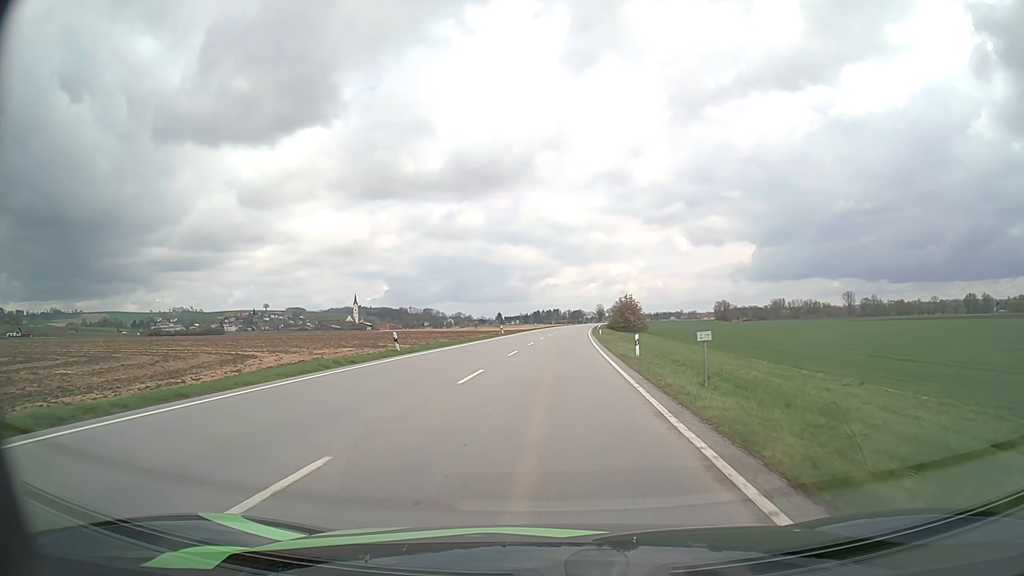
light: Day
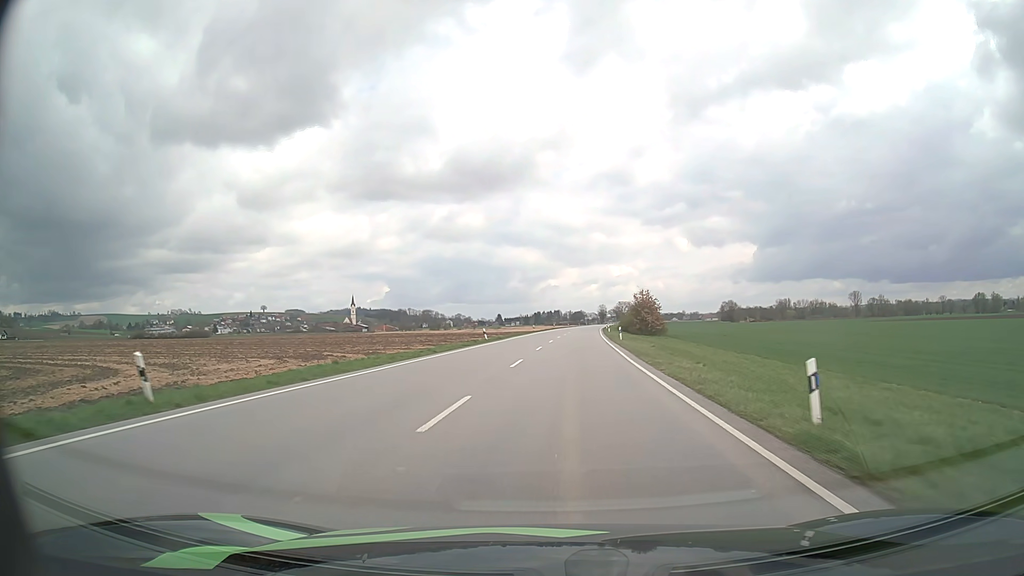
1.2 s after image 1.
(0.0, +18.9) m; 0°
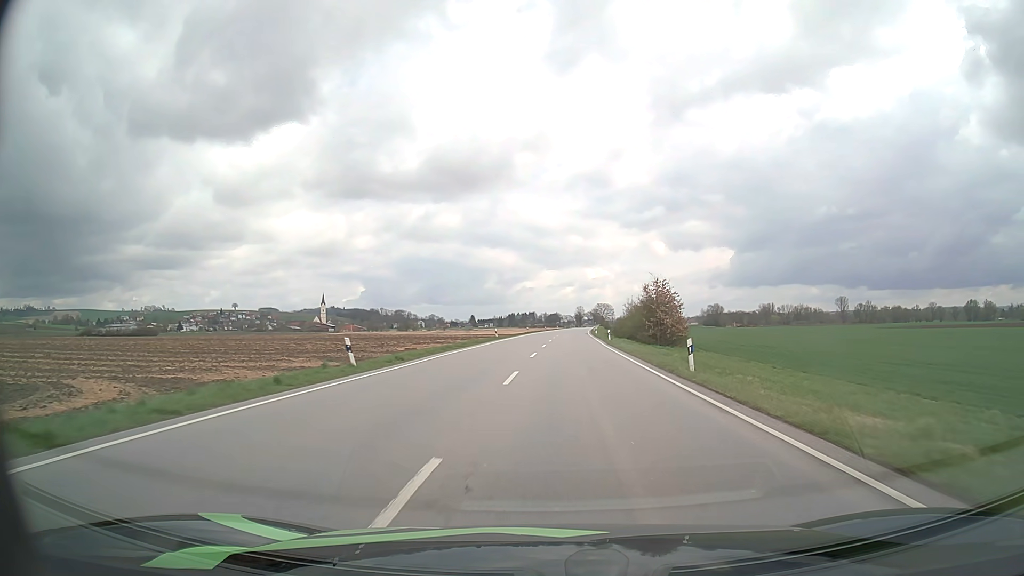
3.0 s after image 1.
(+0.3, +30.3) m; +2°
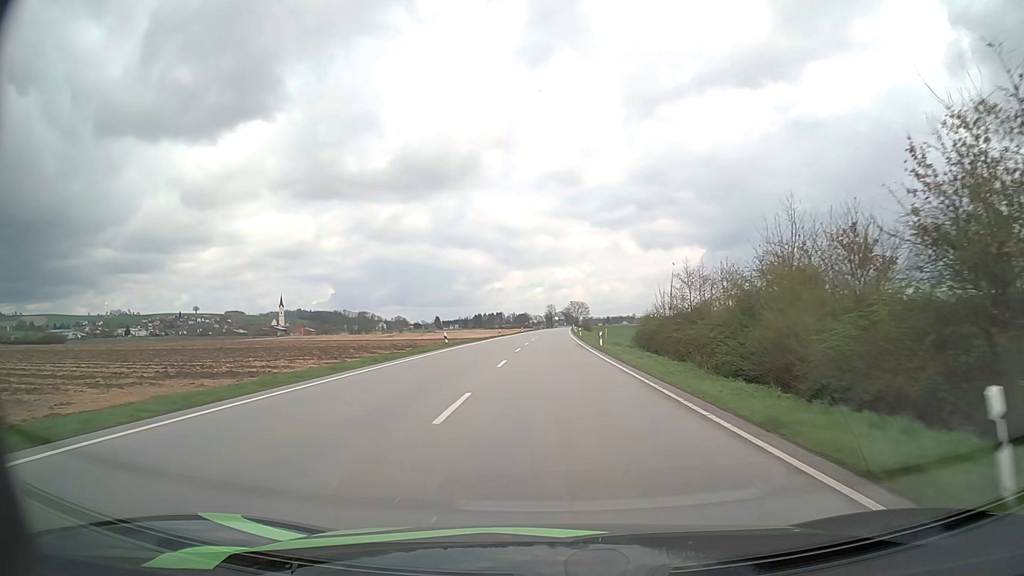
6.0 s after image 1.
(+1.7, +55.2) m; +3°
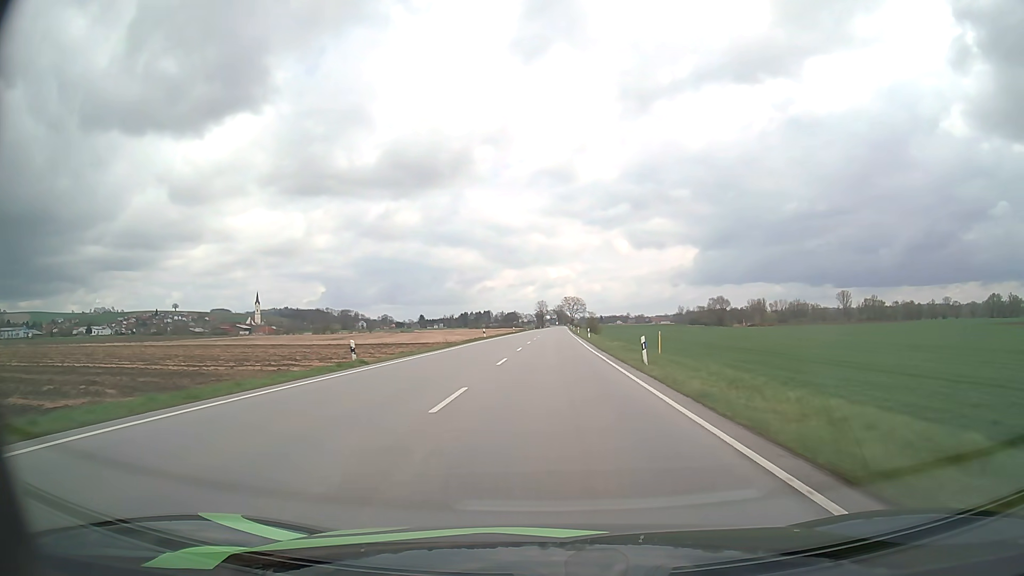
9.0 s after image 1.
(+0.5, +60.7) m; +1°
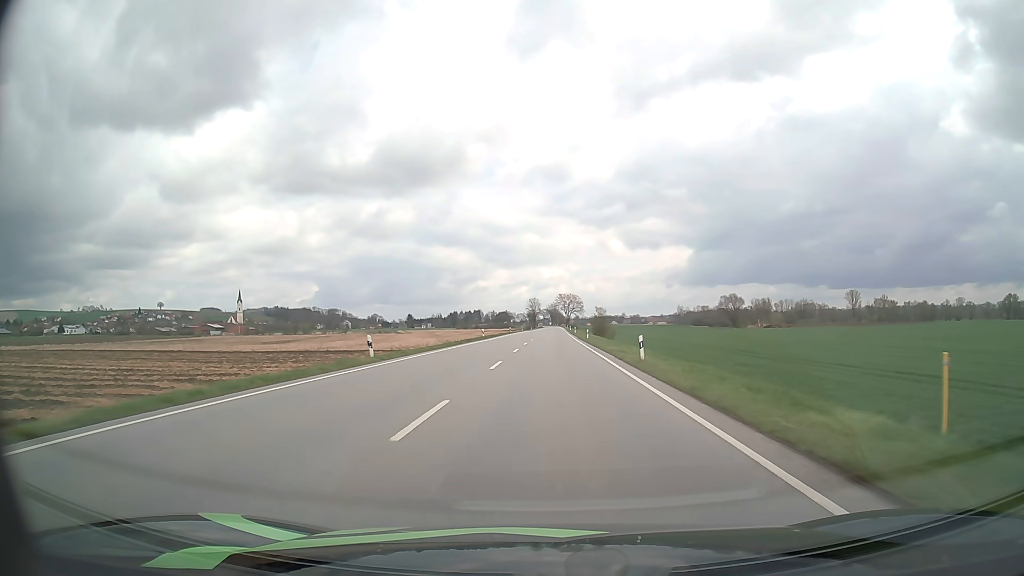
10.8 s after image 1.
(+0.2, +39.7) m; +1°
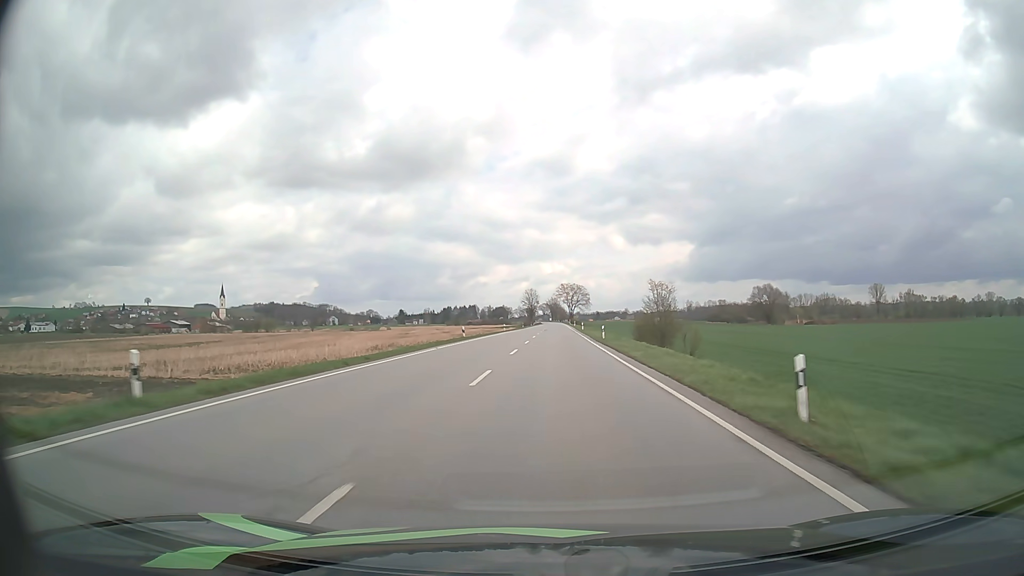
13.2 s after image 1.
(+0.2, +55.4) m; 0°
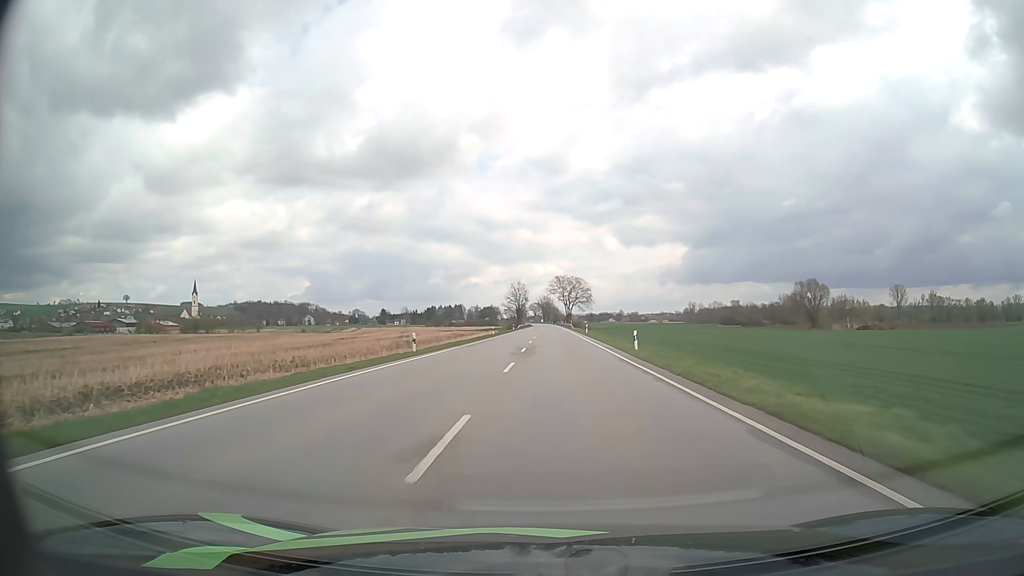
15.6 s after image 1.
(+0.1, +57.3) m; +1°
(0, +10) (0, +20) (0, +30) (0, +40) (0, +50) (+1, +60) (+1, +70) (+1, +80) (+1, +90) (+1, +100) m
